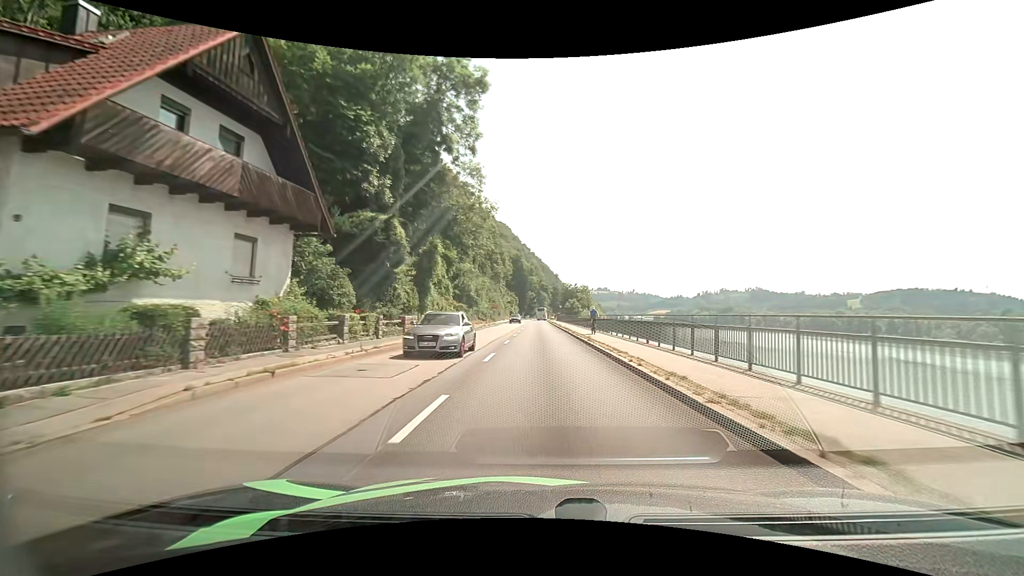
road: primary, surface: asphalt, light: Day
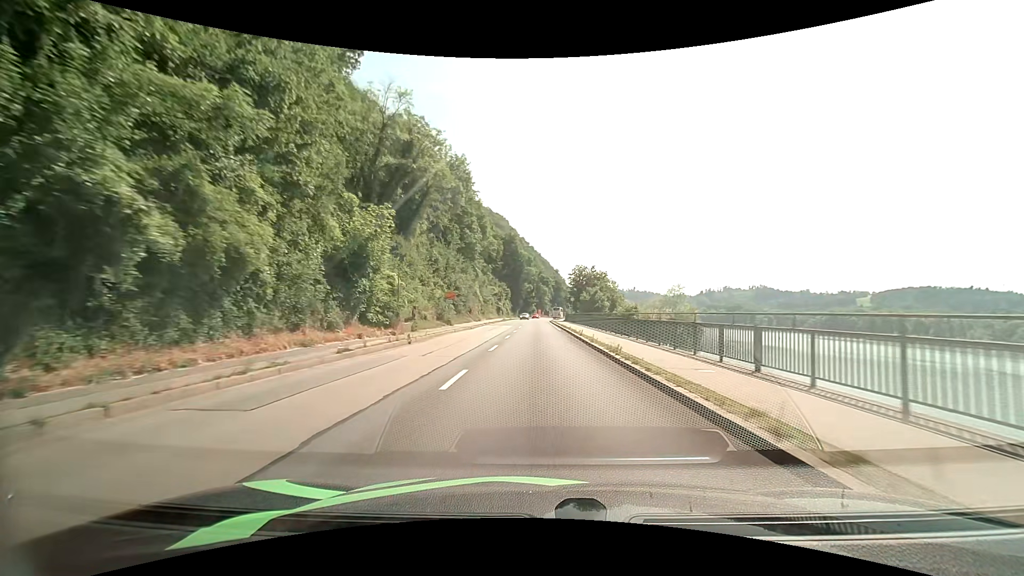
(-0.1, +41.7) m; 0°
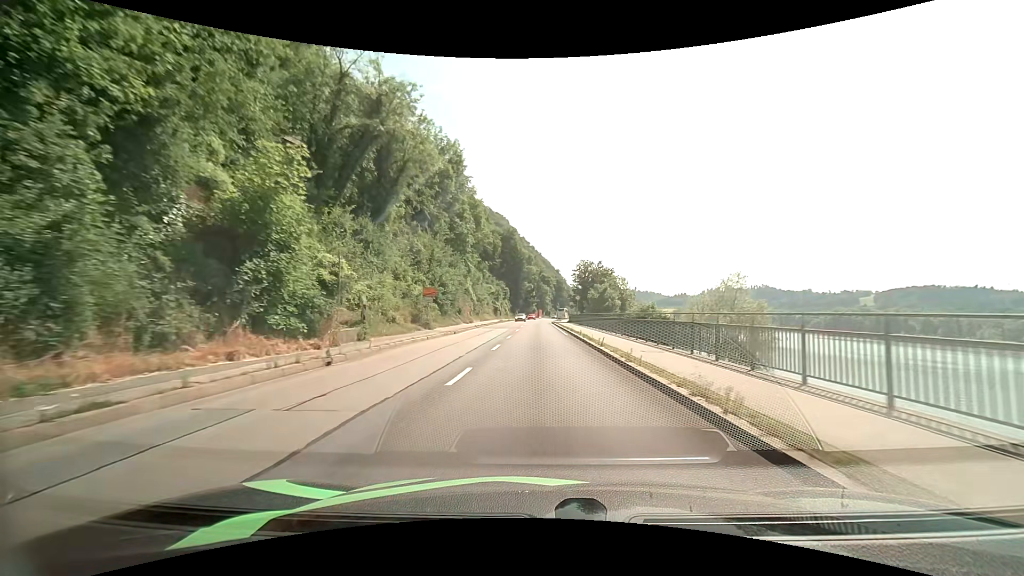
(0.0, +8.4) m; 0°
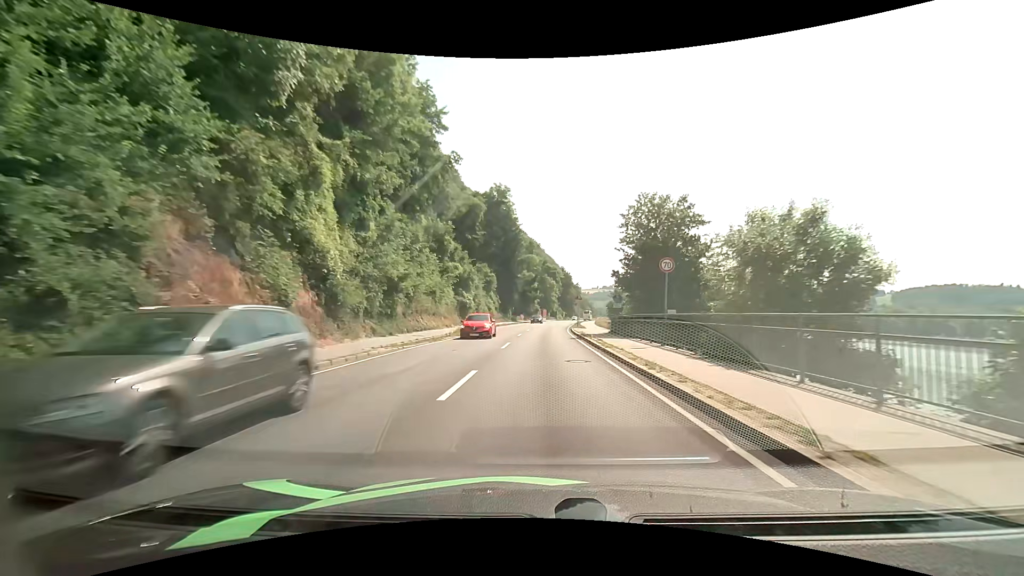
(-0.3, +42.8) m; -1°
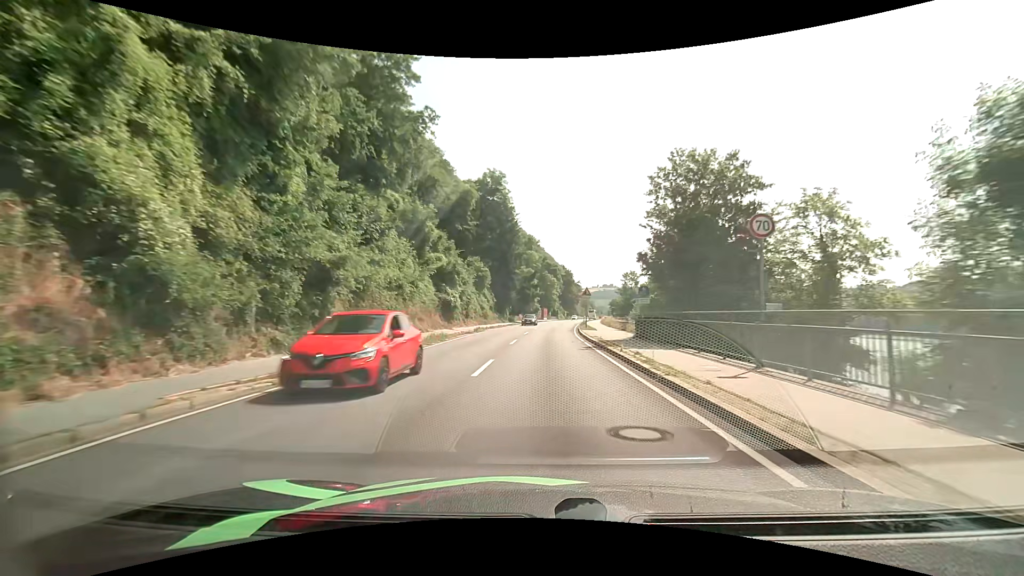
(0.0, +8.8) m; 0°
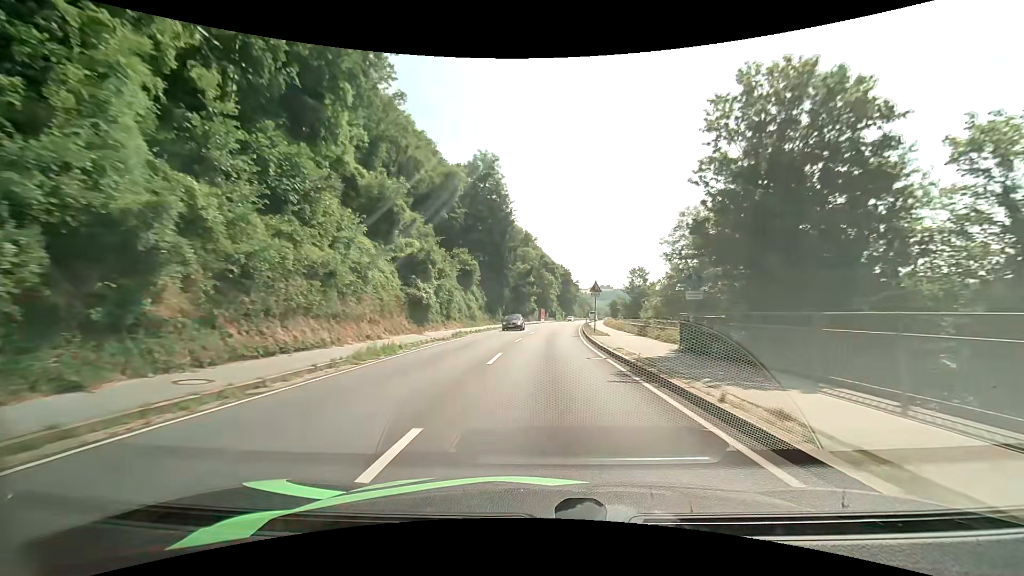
(0.0, +9.0) m; 0°
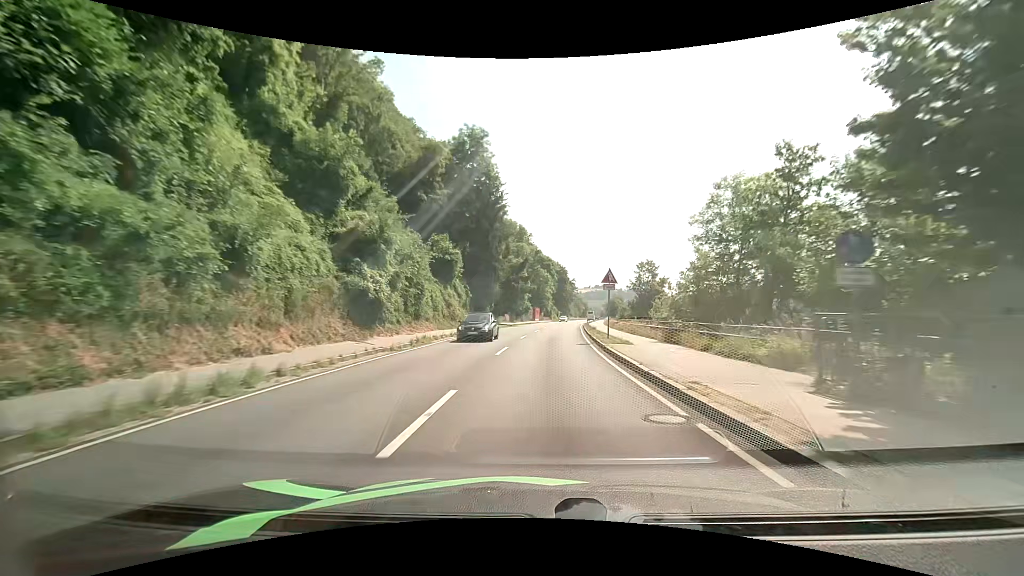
(0.0, +9.1) m; +1°
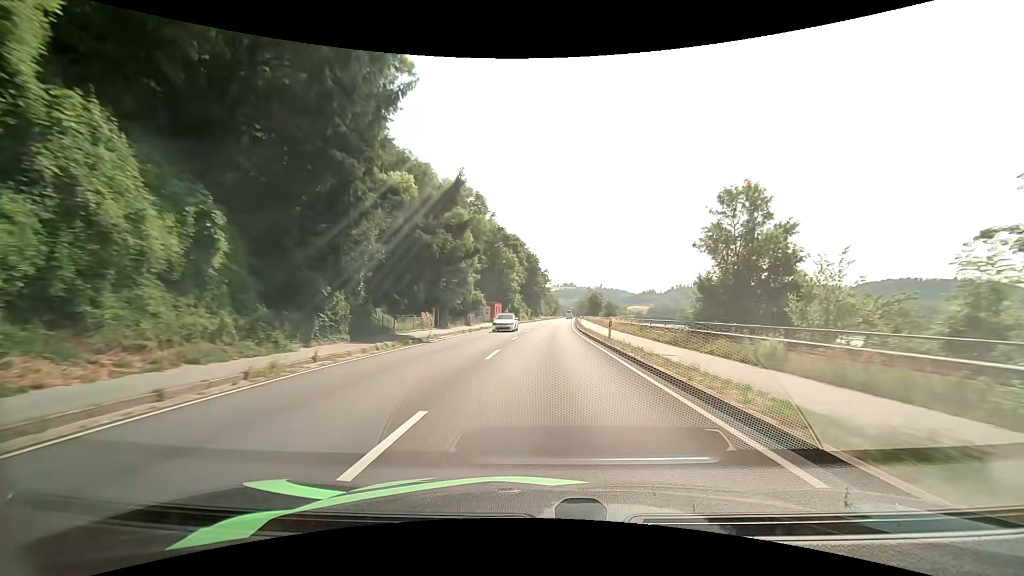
(+1.0, +38.0) m; +3°
(0, +10) (0, +20) (+1, +30) (+1, +40) (+2, +50) (+2, +60) (+3, +70) (+4, +80) (+5, +90) (+5, +100) m
